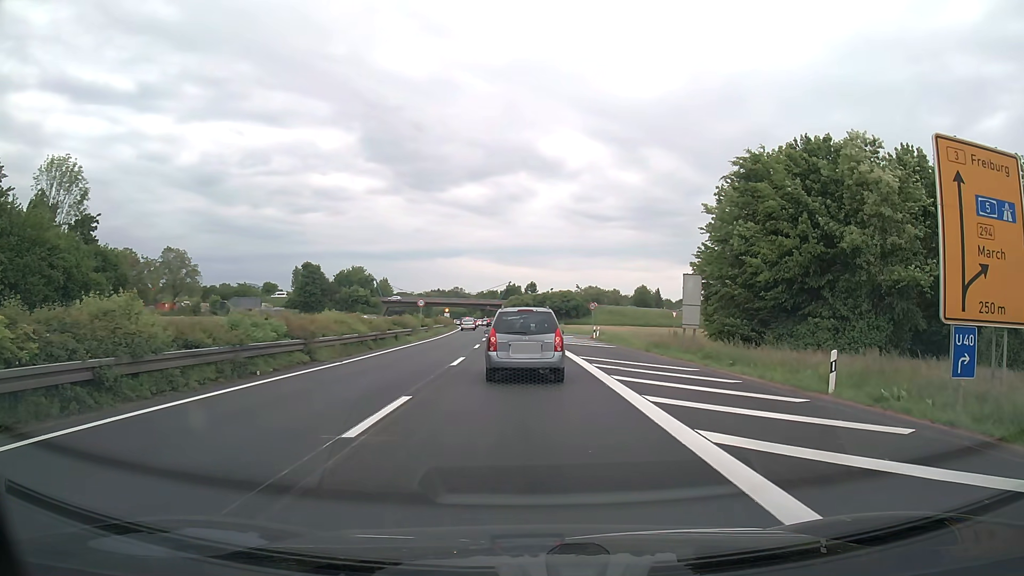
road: trunk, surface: asphalt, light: Day
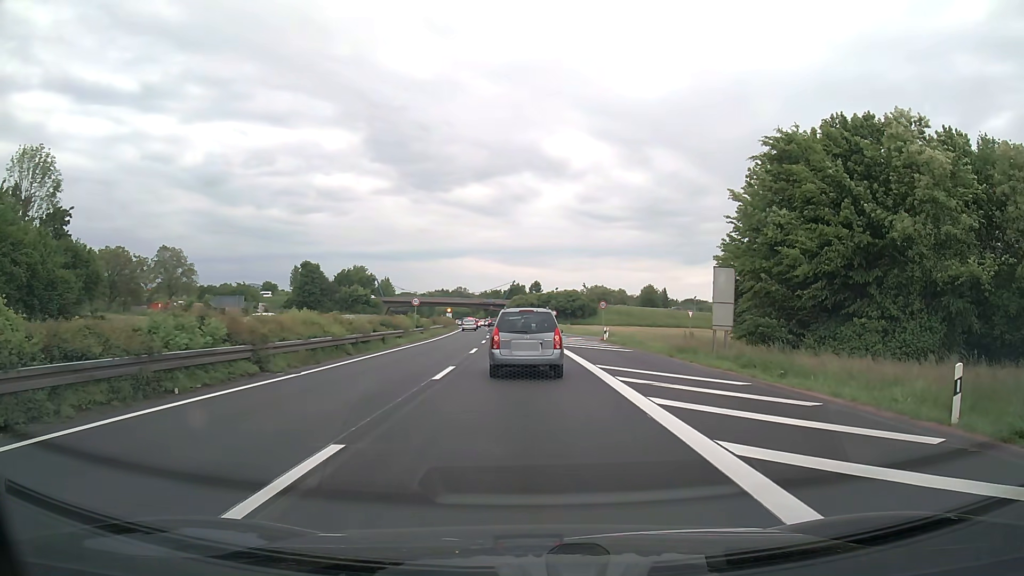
(0.0, +4.6) m; -1°
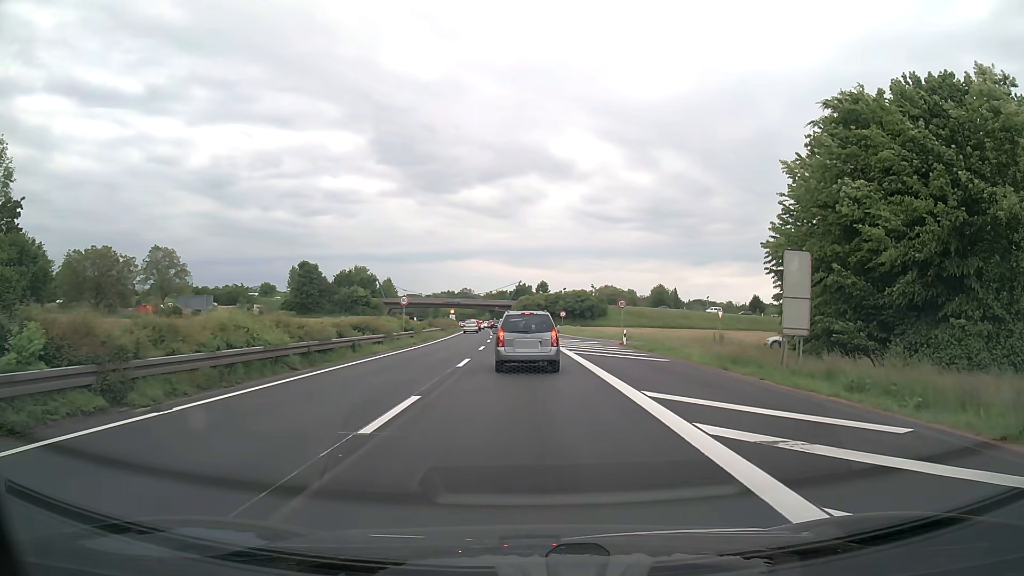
(0.0, +7.2) m; 0°
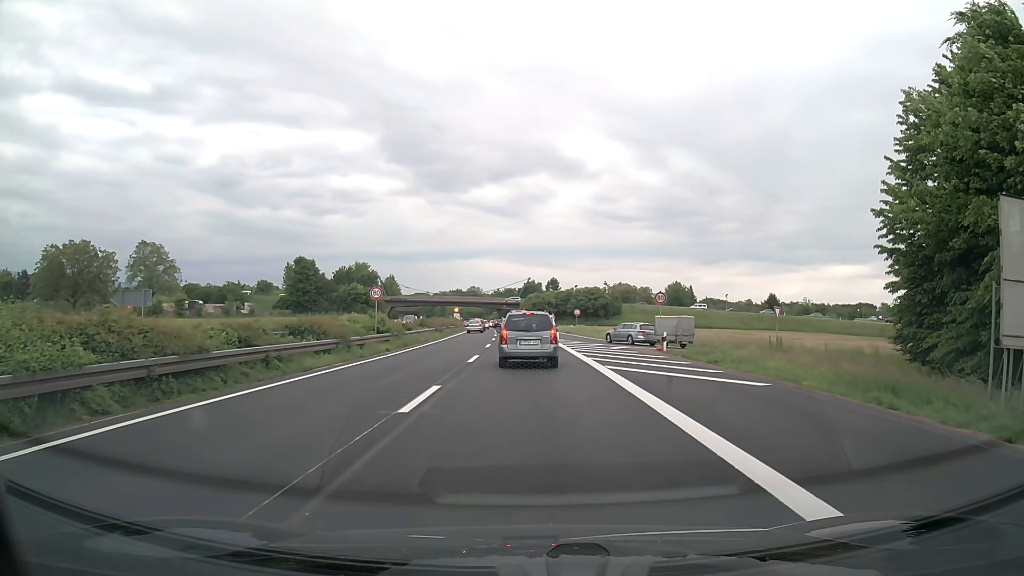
(0.0, +10.1) m; -1°
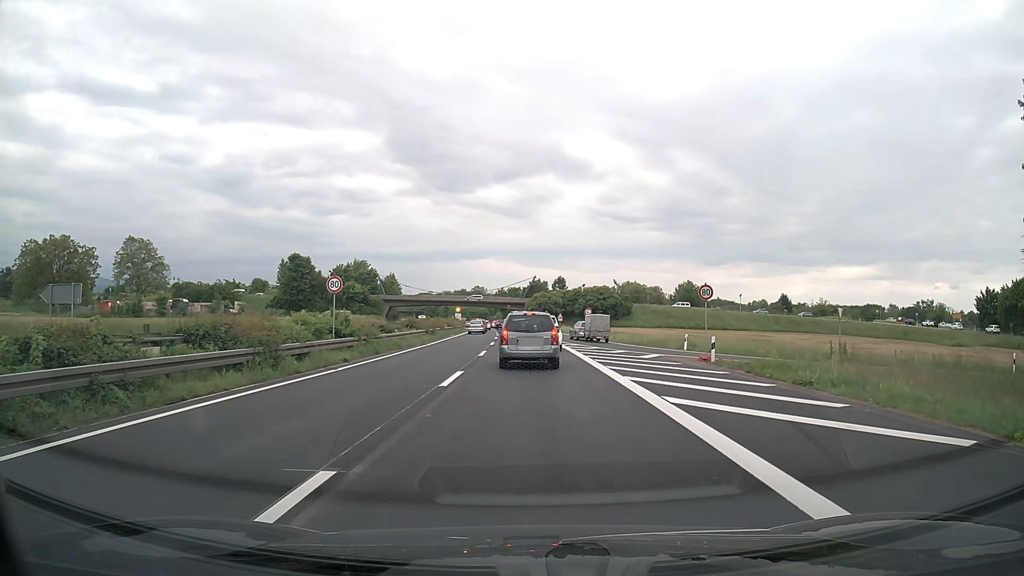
(0.0, +8.0) m; 0°
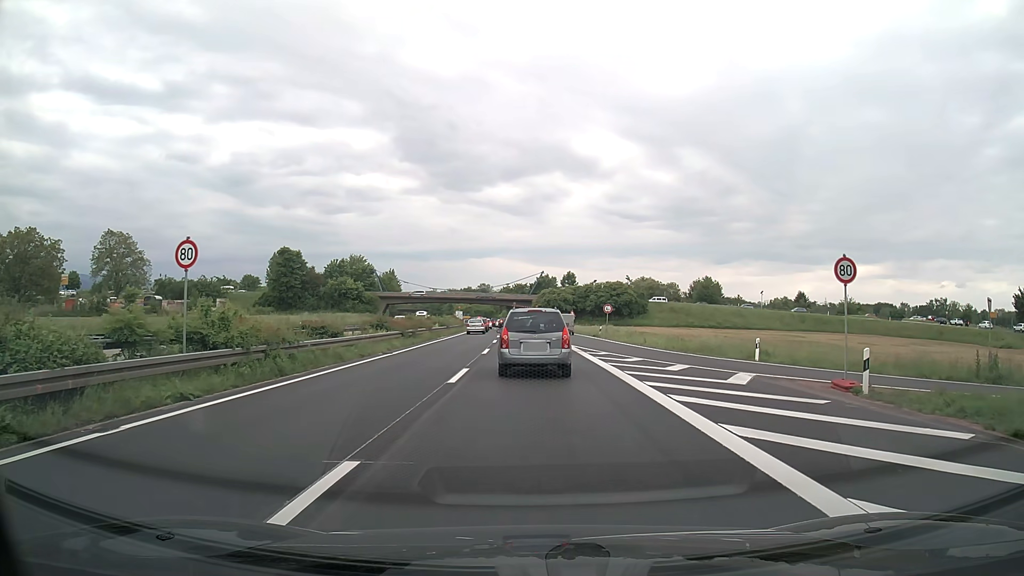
(-0.1, +11.7) m; -1°
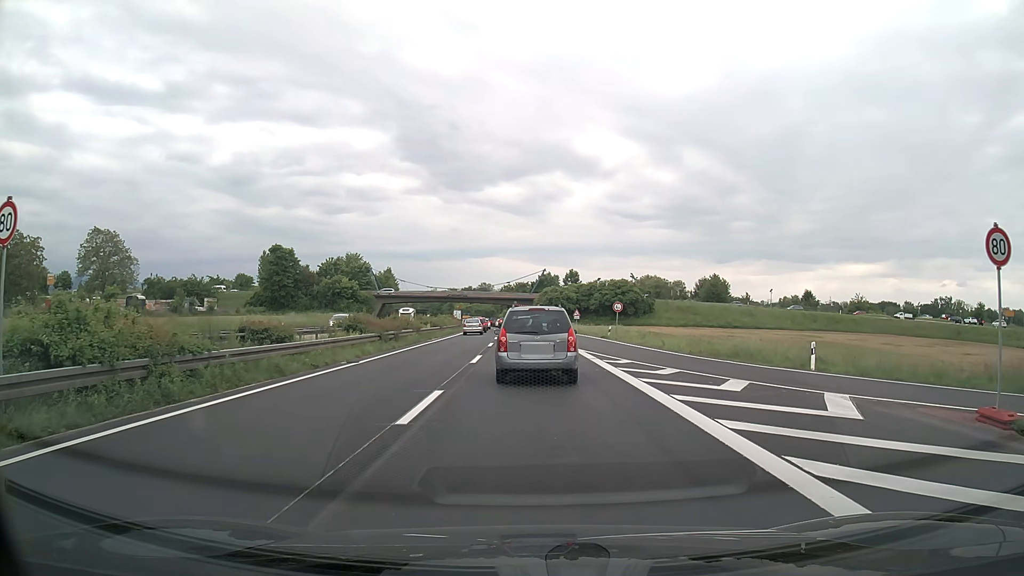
(0.0, +5.7) m; 0°
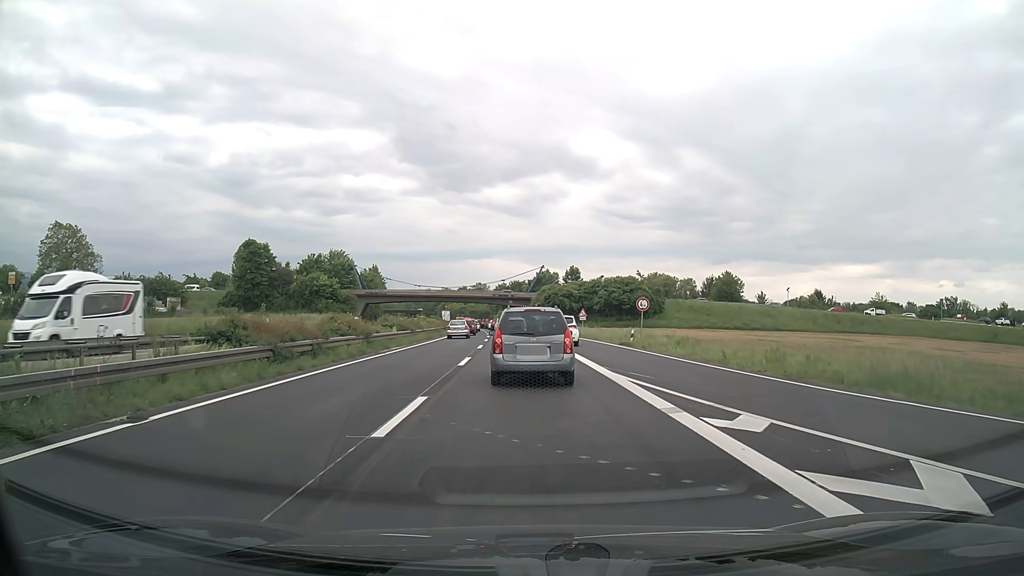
(-0.1, +12.8) m; 0°
